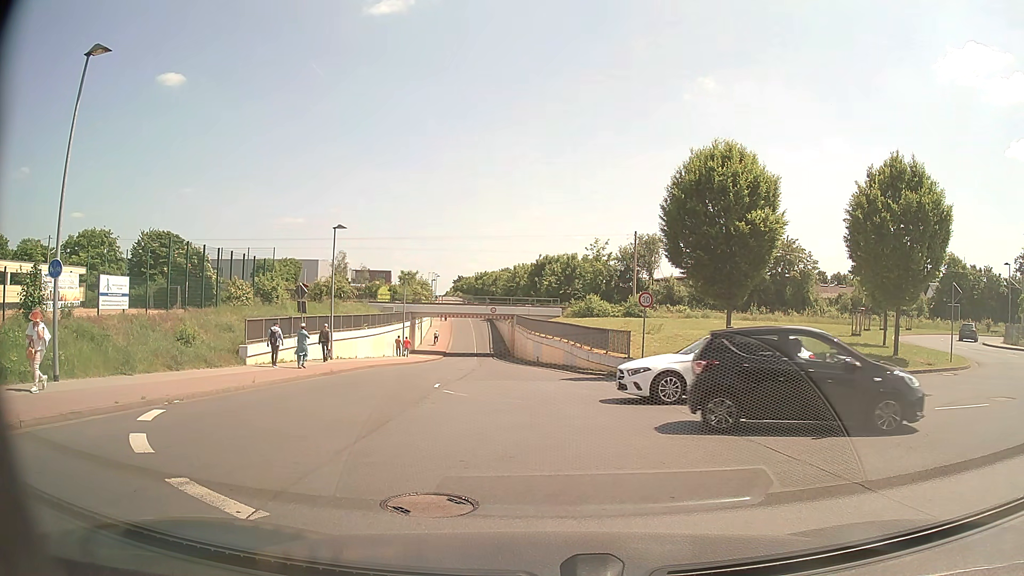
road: unclassified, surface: asphalt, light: Day
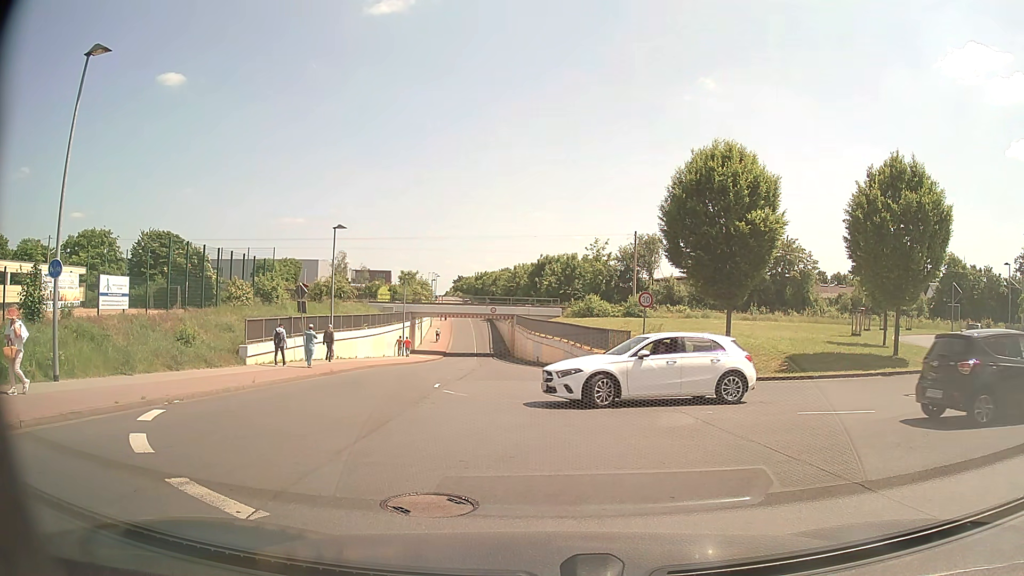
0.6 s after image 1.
(0.0, 0.0) m; 0°
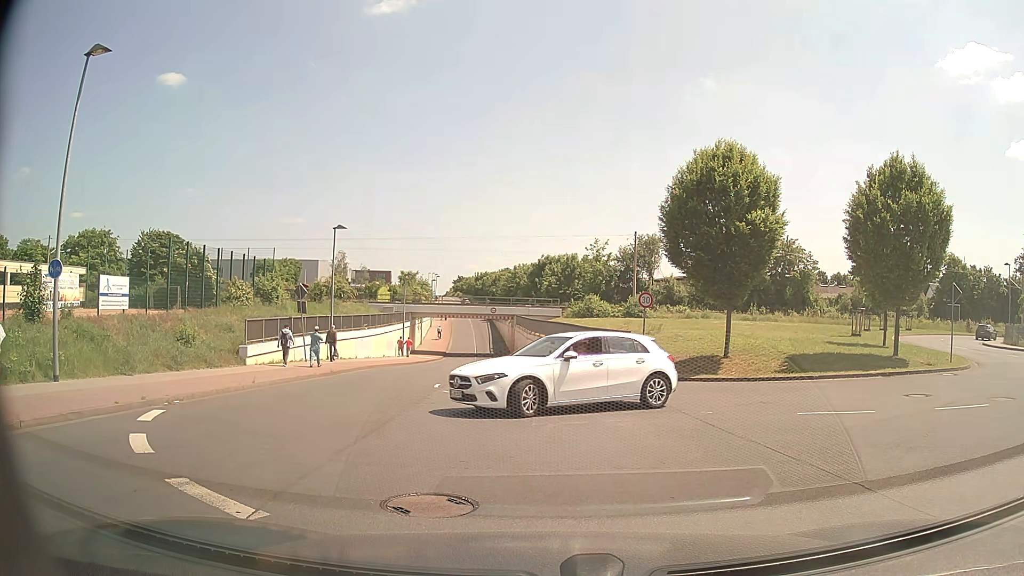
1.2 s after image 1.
(0.0, 0.0) m; 0°
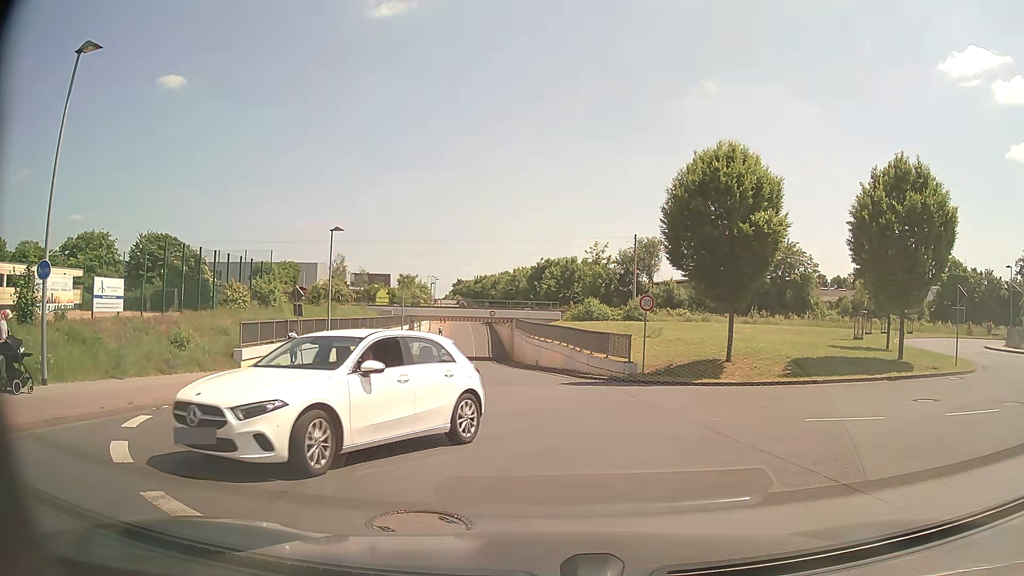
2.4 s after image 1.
(0.0, +0.4) m; 0°
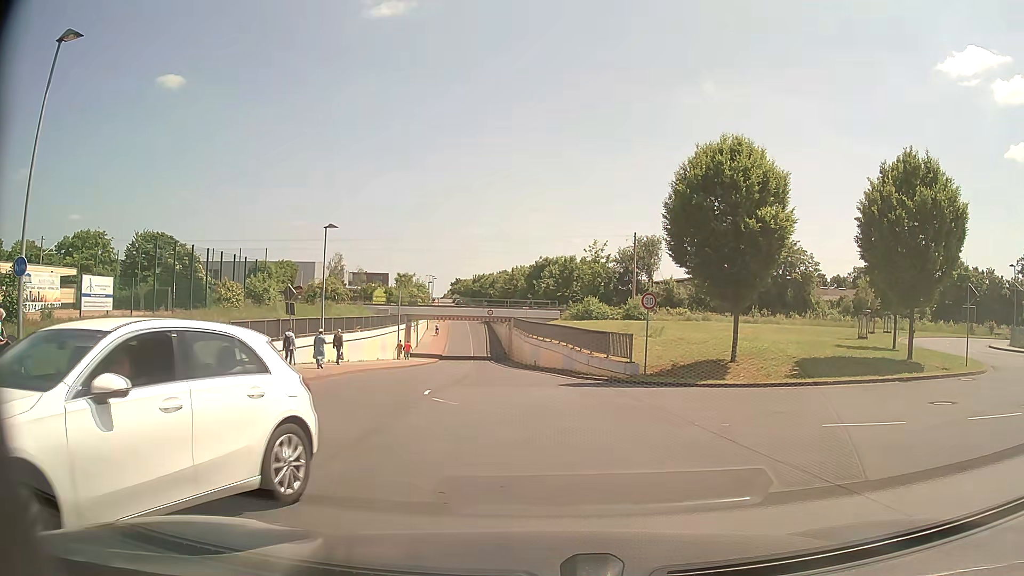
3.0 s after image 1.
(0.0, +0.9) m; -1°
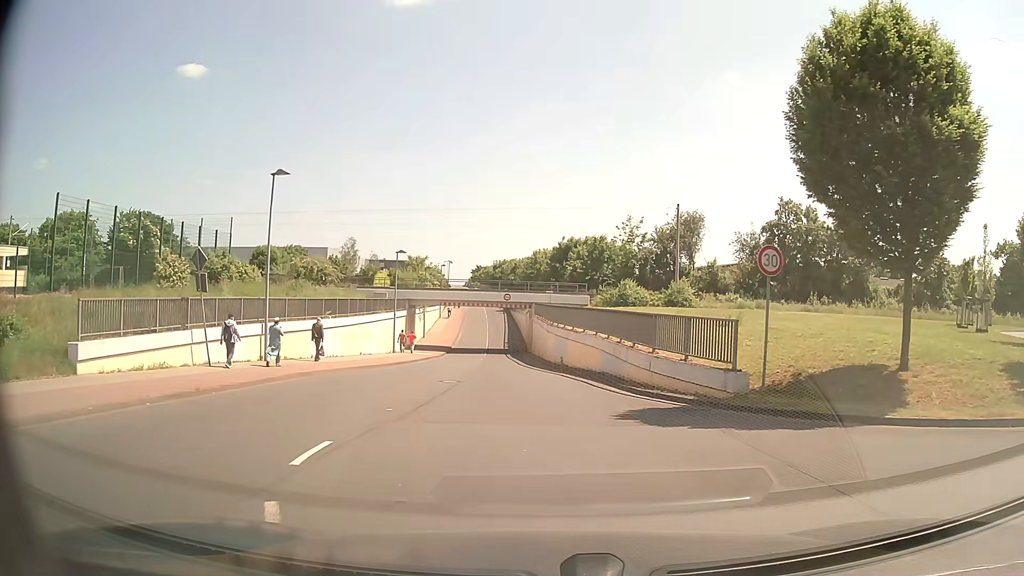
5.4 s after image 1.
(+0.1, +11.2) m; 0°
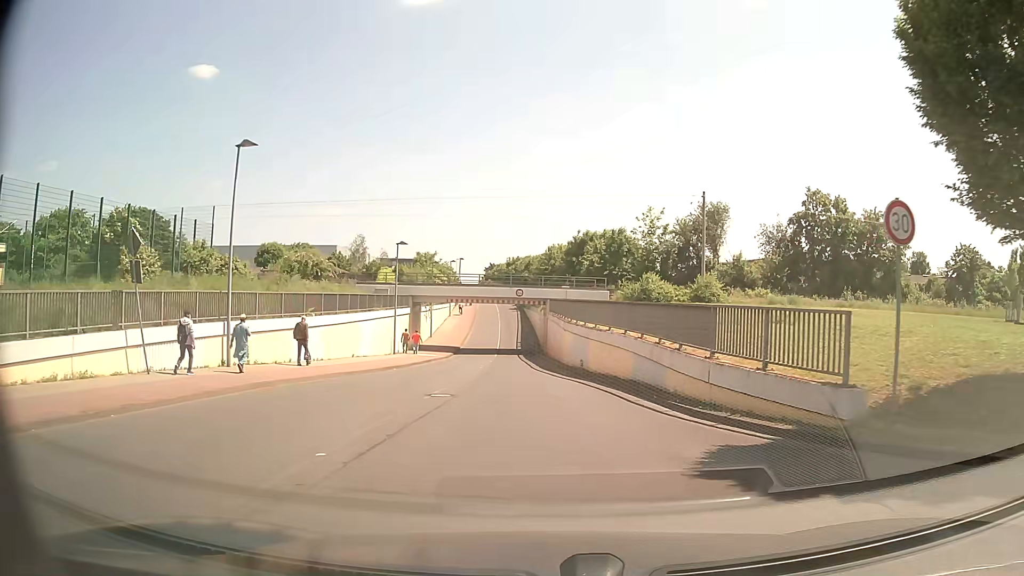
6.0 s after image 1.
(-0.1, +4.8) m; -1°
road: tertiary
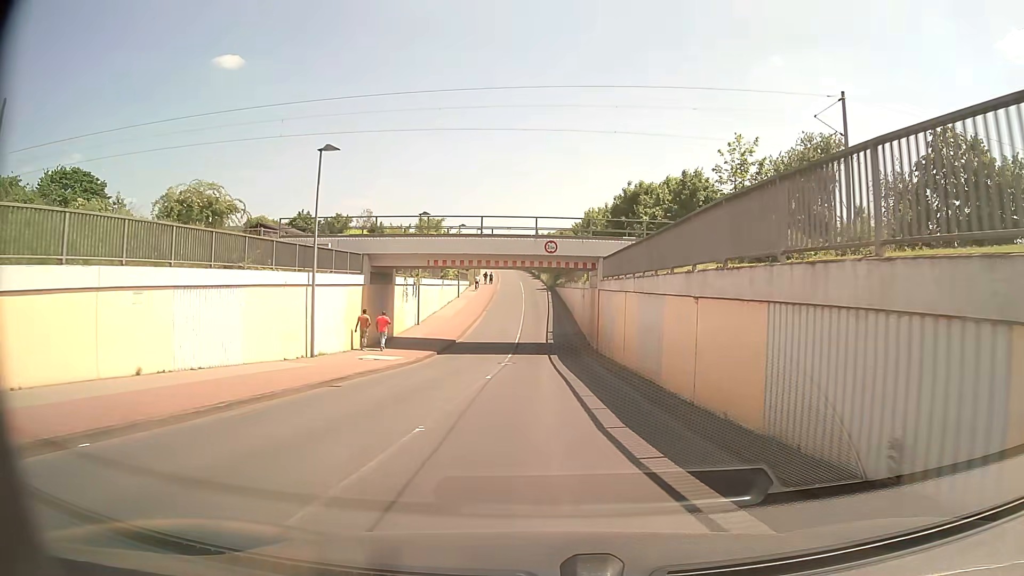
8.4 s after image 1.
(-0.9, +22.1) m; -3°
(0, +10) (0, +20) (0, +30) (0, +40) (0, +50) (0, +60) (0, +70) (-1, +80) (-1, +90) (-2, +100) m
